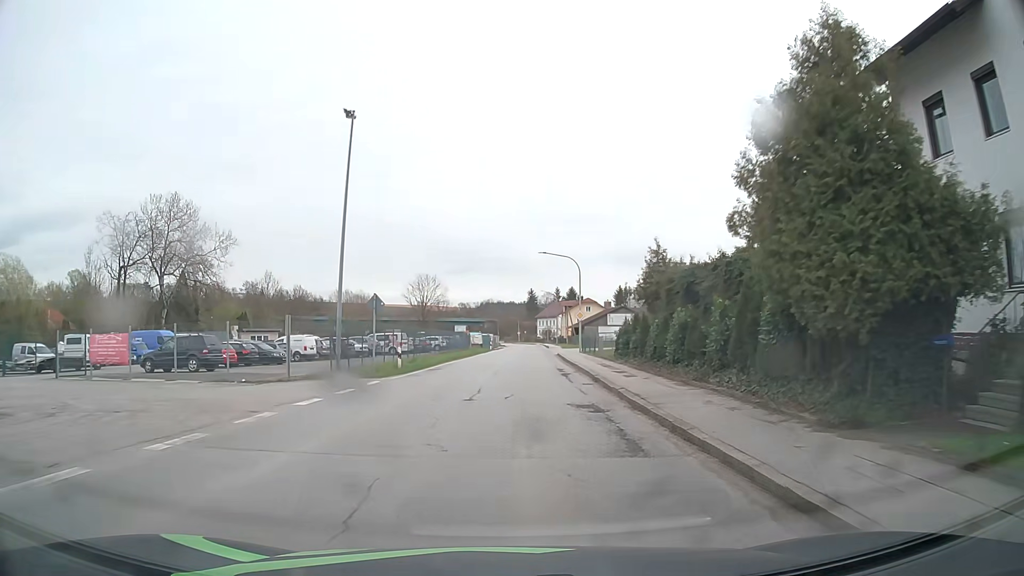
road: secondary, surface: asphalt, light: Day
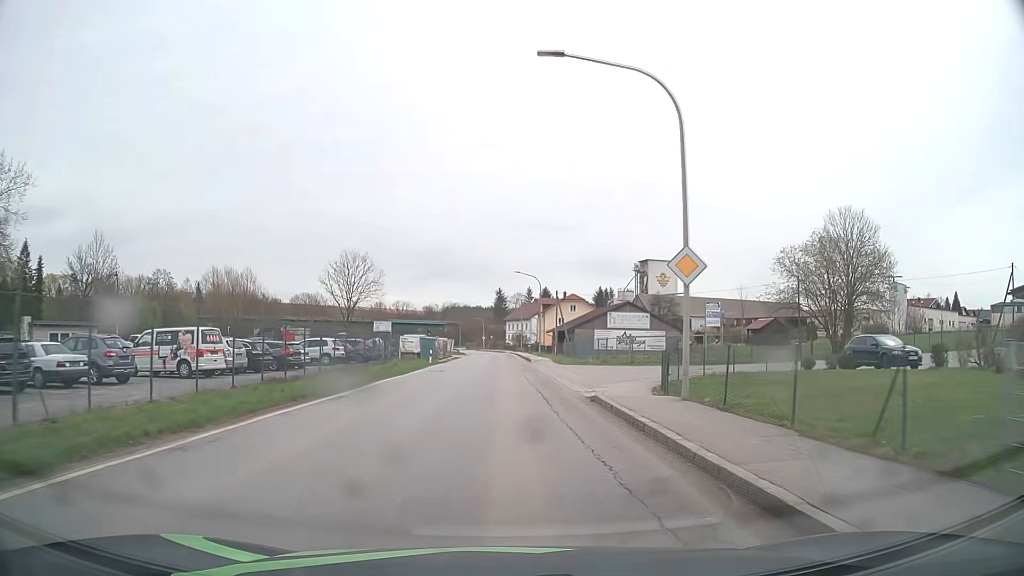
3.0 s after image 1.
(+0.8, +35.3) m; +3°
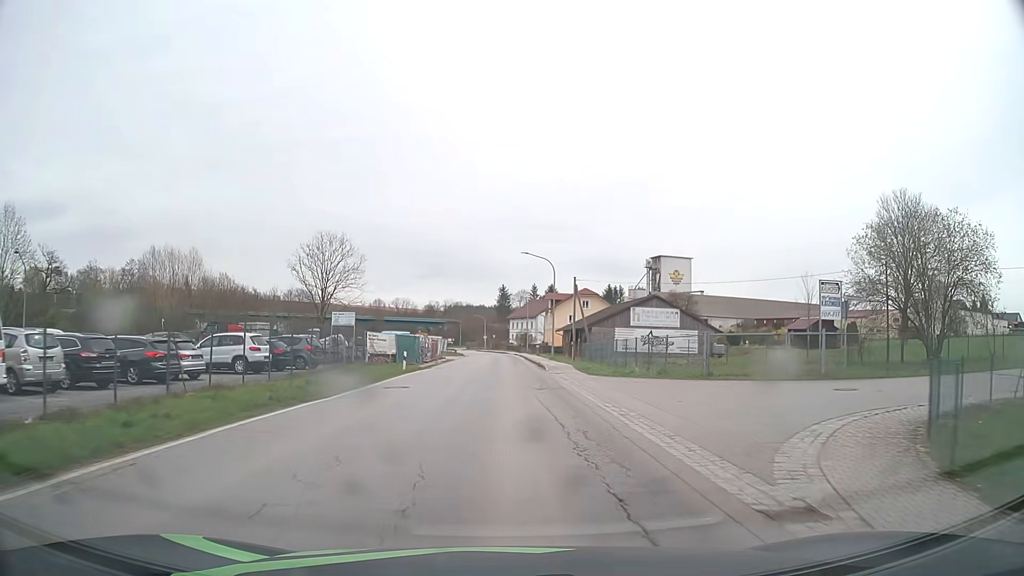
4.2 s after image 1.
(-0.1, +13.9) m; 0°
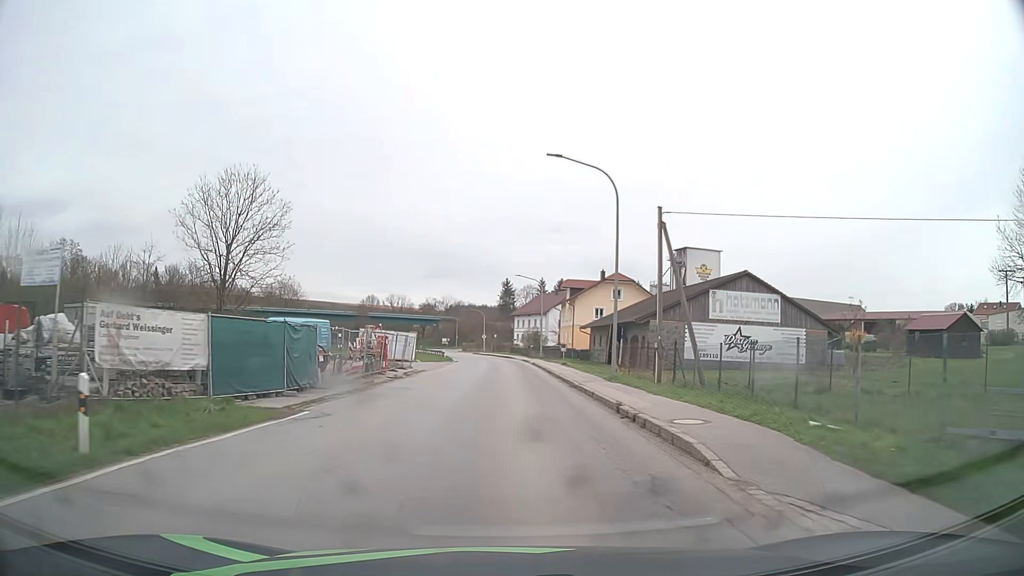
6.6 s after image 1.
(-0.3, +27.6) m; -1°
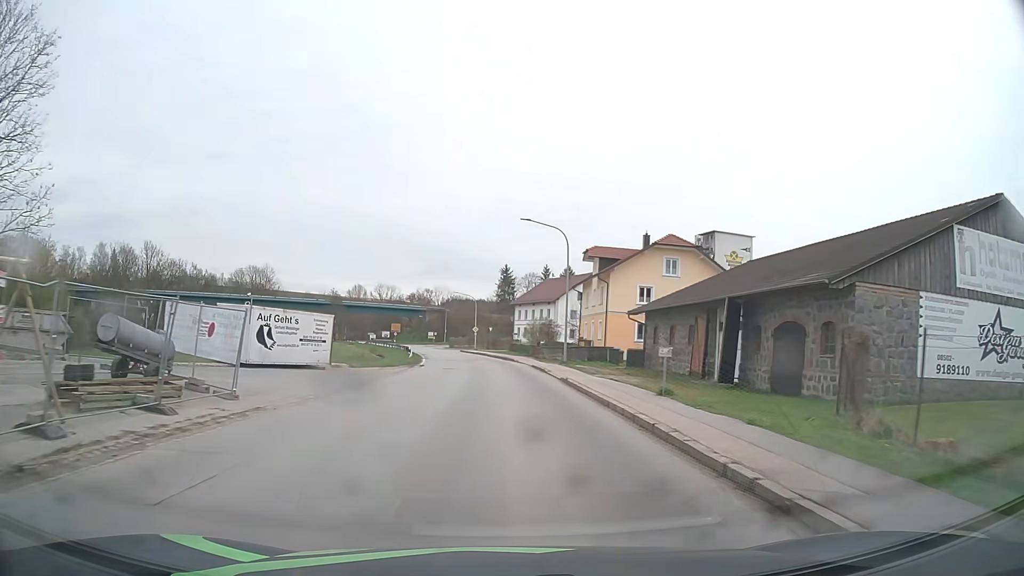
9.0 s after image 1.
(+0.1, +27.9) m; 0°
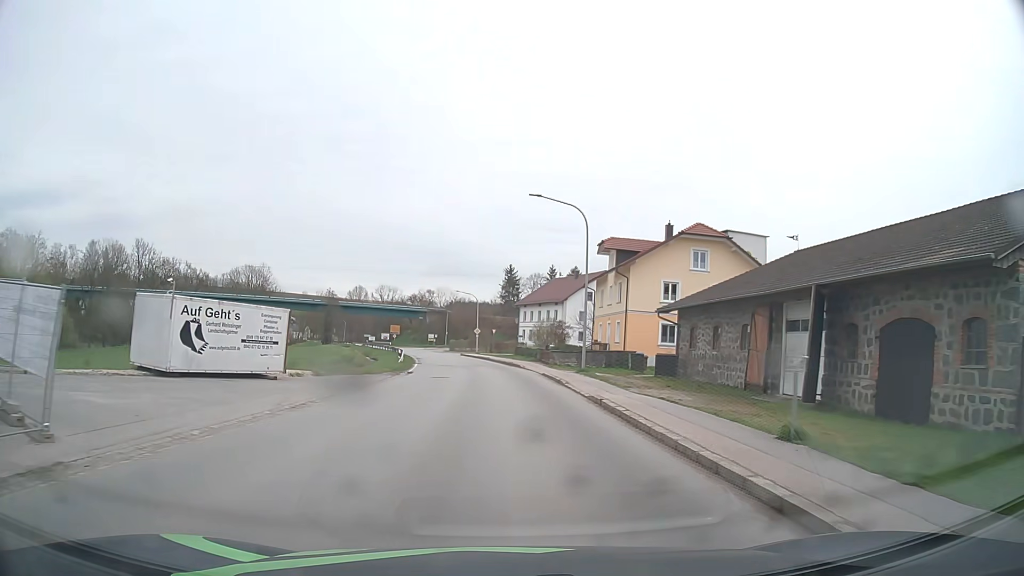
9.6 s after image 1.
(-0.1, +7.0) m; -1°
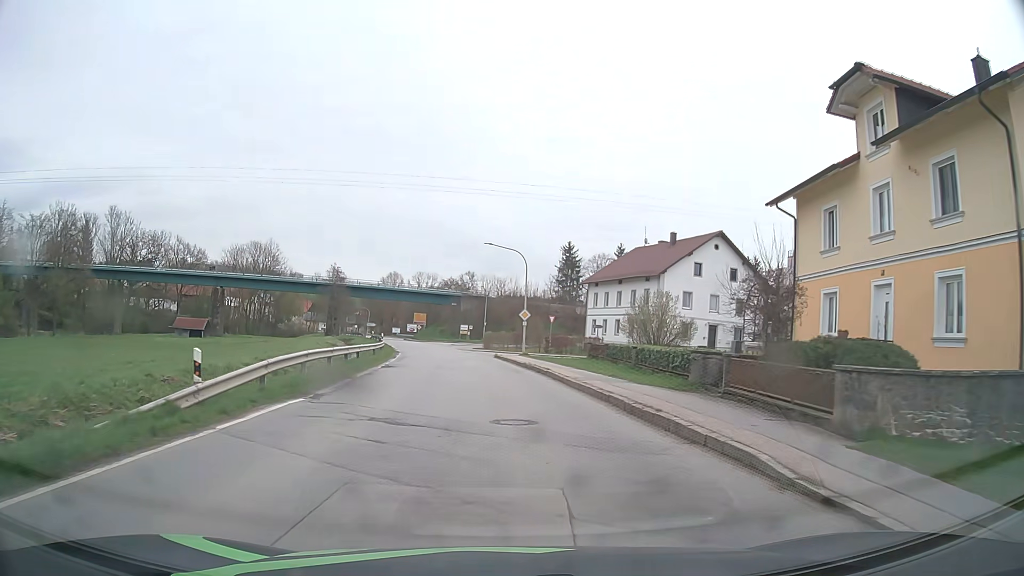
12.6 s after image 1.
(-0.9, +35.5) m; -4°
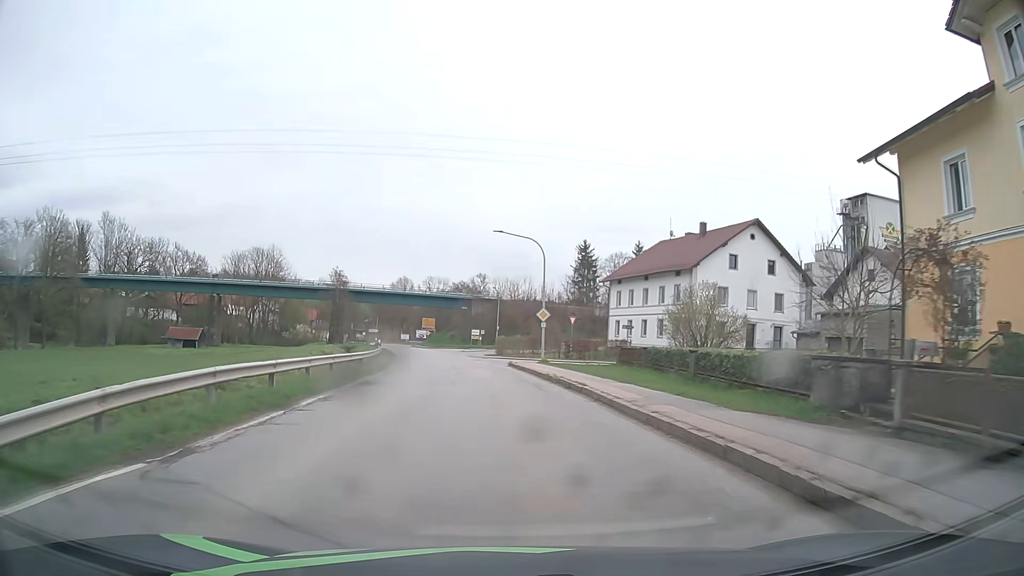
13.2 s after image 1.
(0.0, +7.1) m; -1°
(0, +10) (-1, +20) (-1, +30) (-2, +40) (-4, +50) (-5, +60) (-7, +69) (-10, +79) (-12, +89) (-15, +99) m
